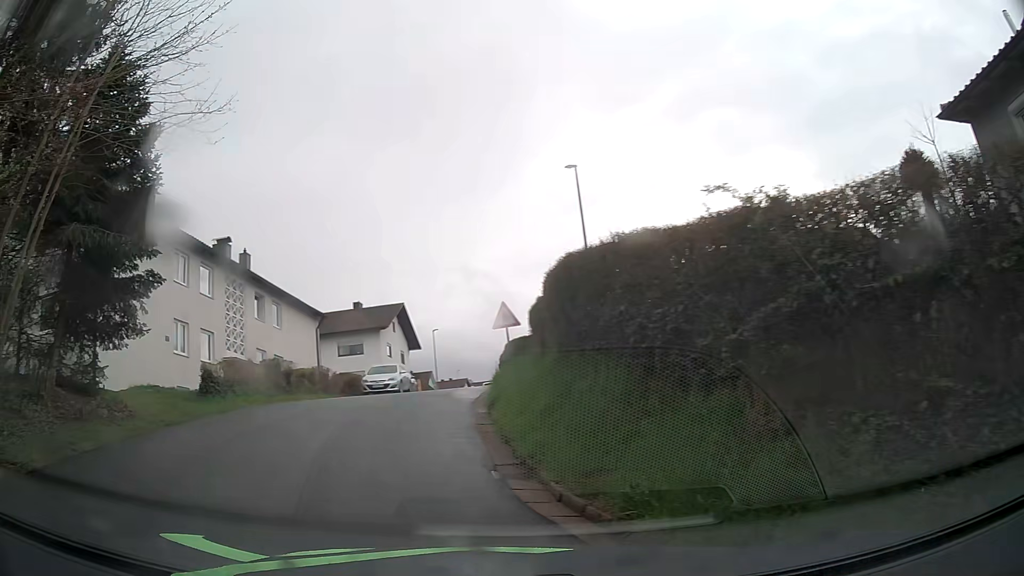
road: residential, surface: asphalt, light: Day
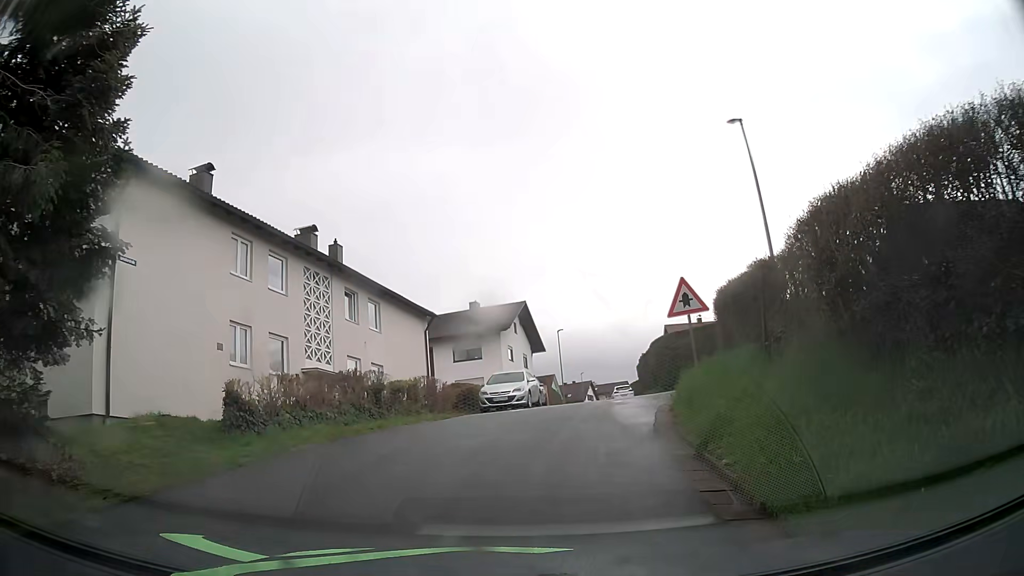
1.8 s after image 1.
(-1.1, +6.2) m; -11°
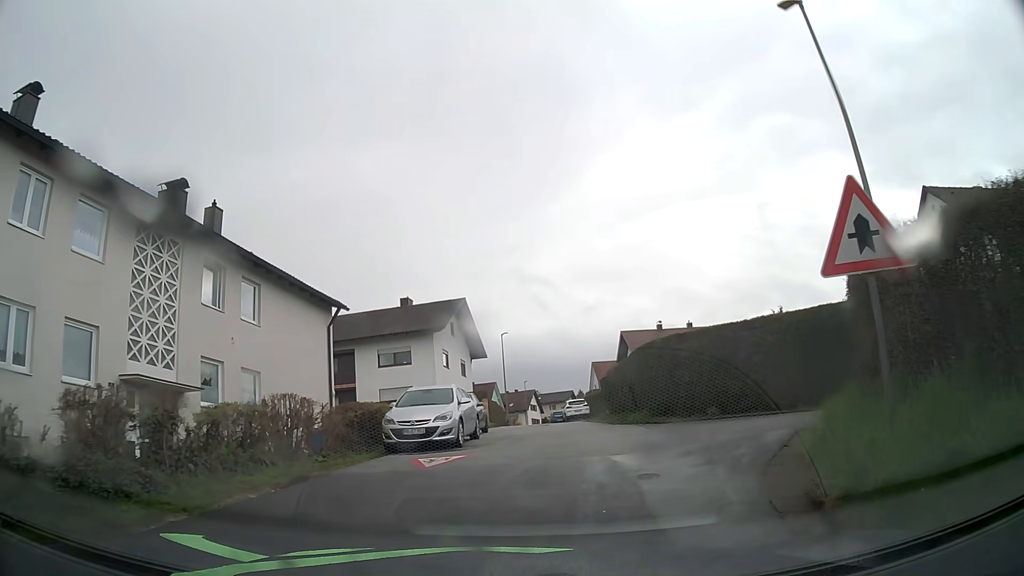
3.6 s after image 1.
(+0.2, +8.8) m; +3°
